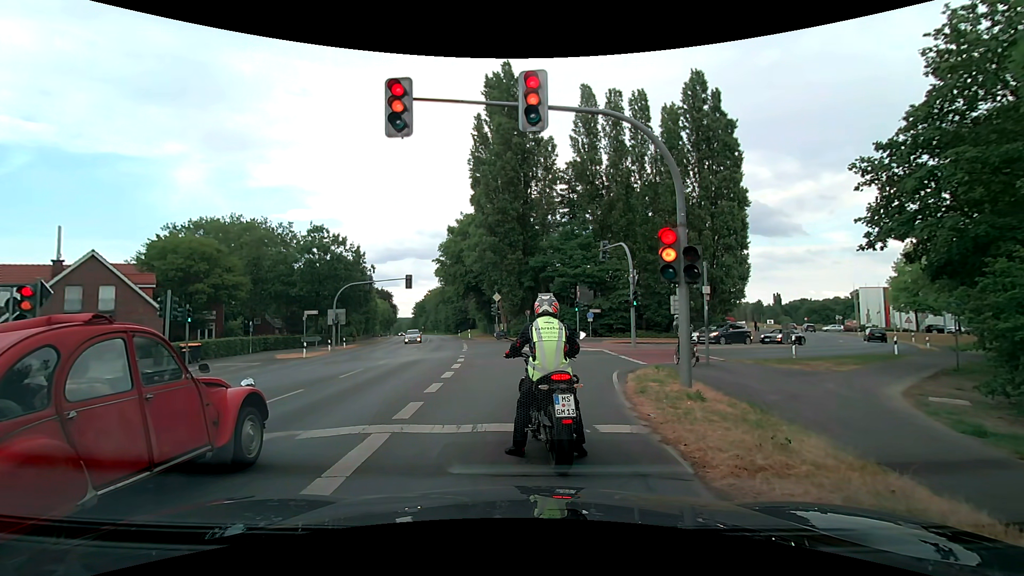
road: secondary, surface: asphalt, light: Day
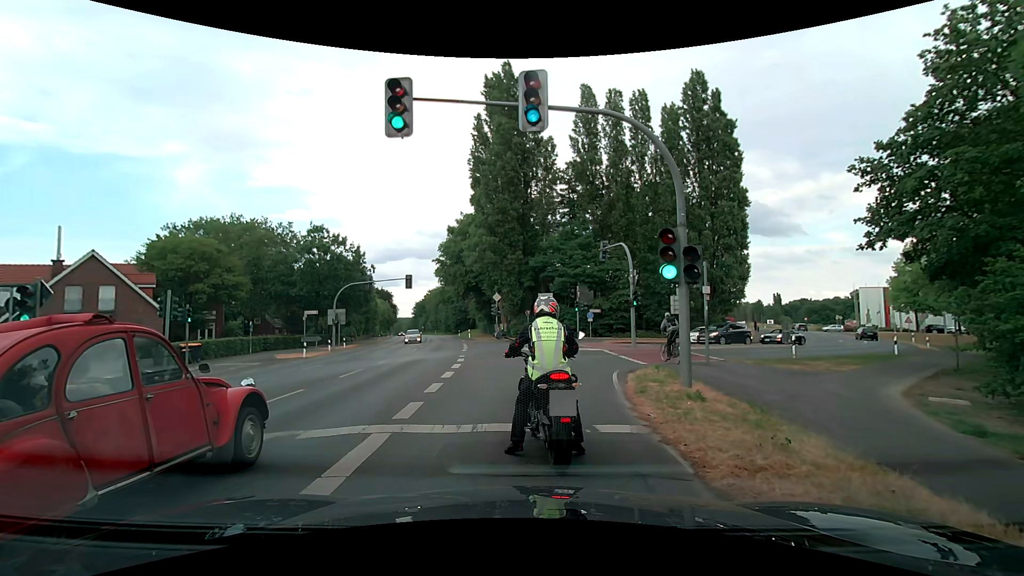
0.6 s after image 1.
(0.0, 0.0) m; 0°
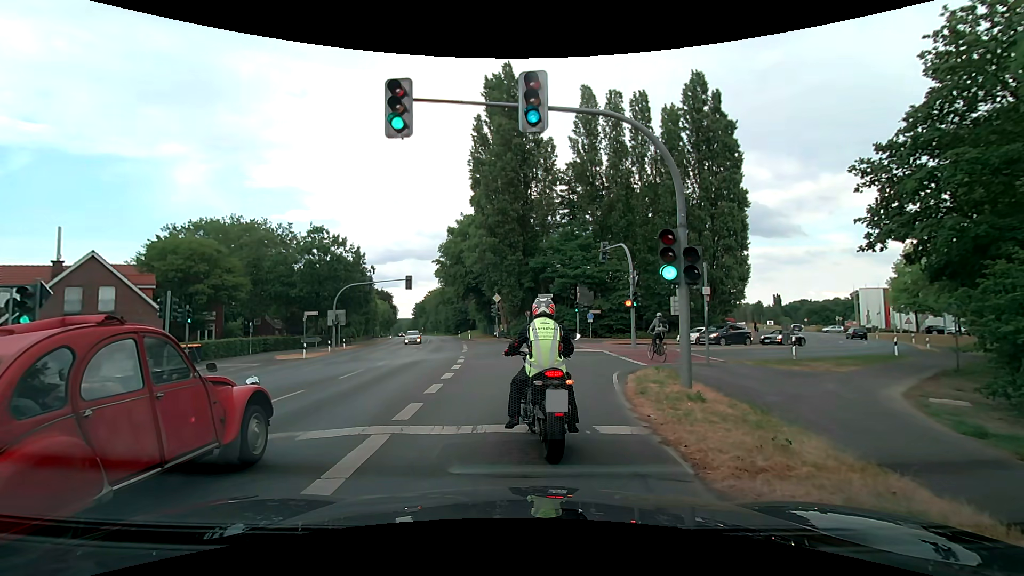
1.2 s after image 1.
(0.0, 0.0) m; 0°
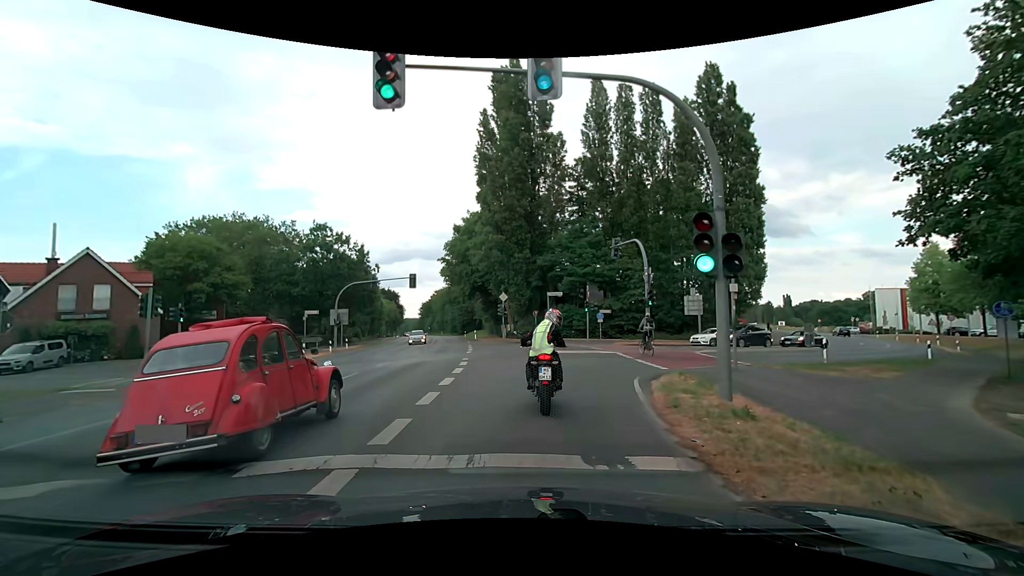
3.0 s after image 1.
(-0.1, +1.7) m; -3°
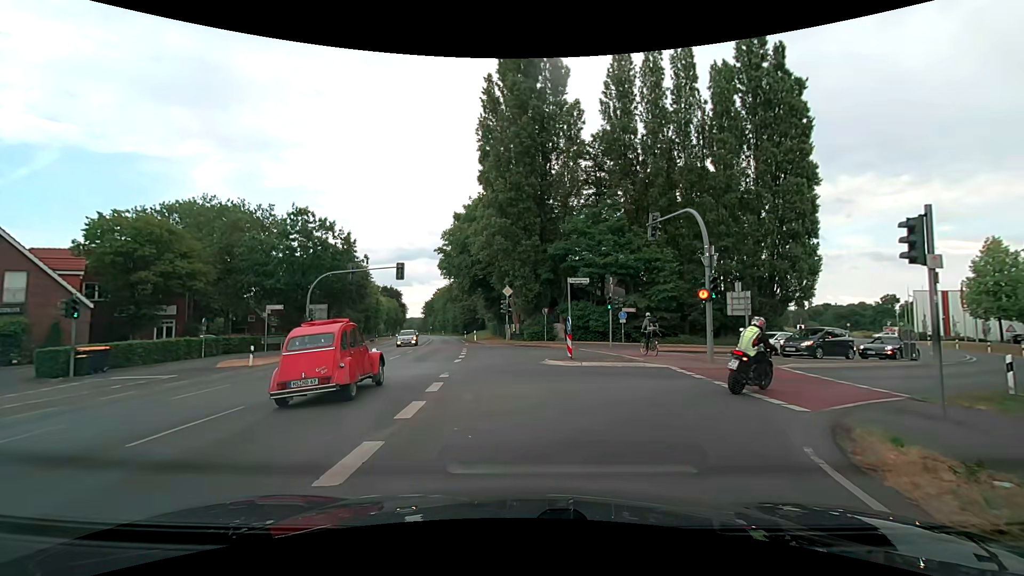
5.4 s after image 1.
(-0.1, +7.8) m; -1°
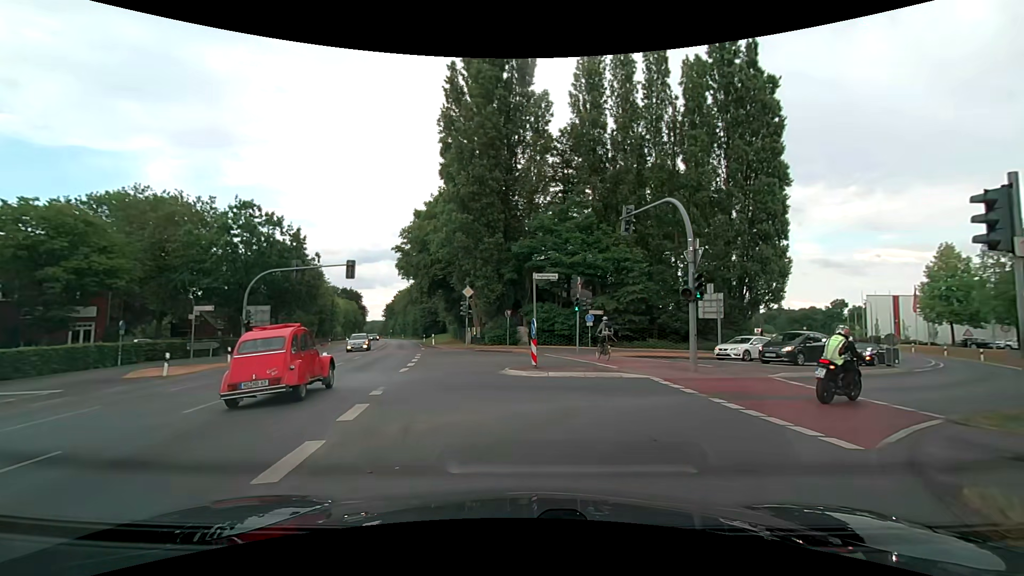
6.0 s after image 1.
(+0.1, +2.8) m; +4°
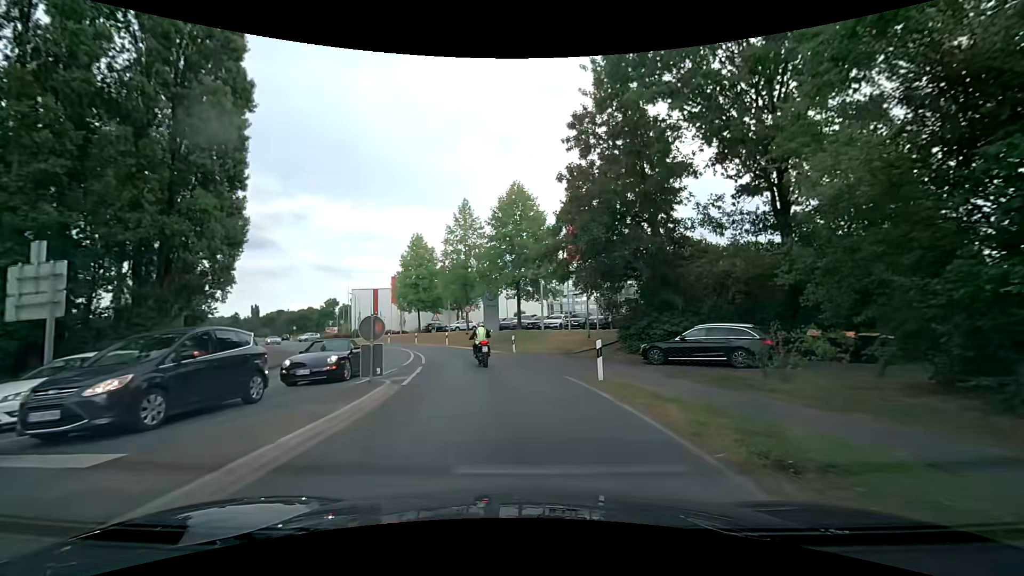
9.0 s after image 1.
(+8.6, +14.9) m; +53°
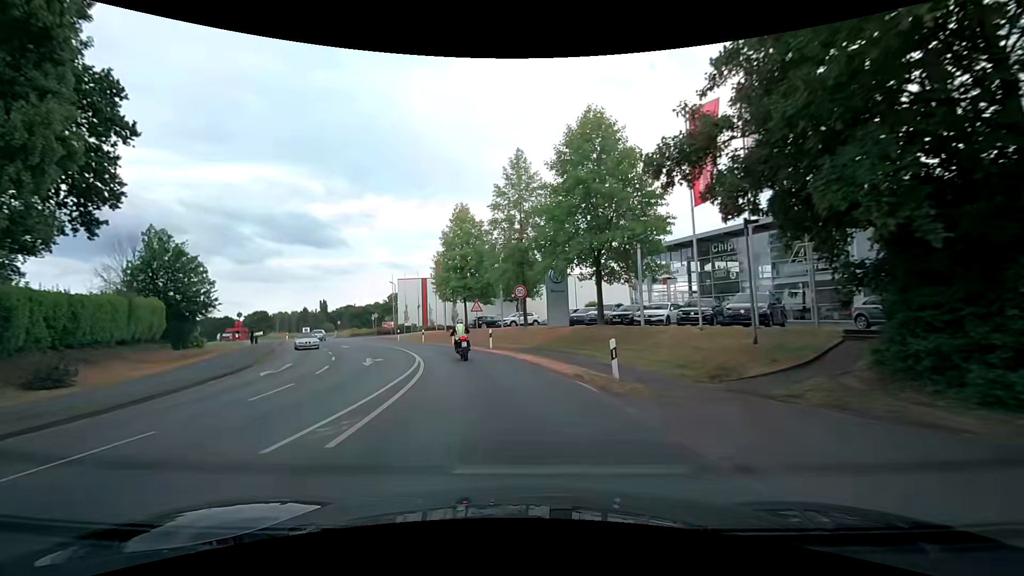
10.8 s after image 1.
(-1.0, +15.1) m; -8°
(0, +10) (-2, +20) (-5, +29) (-9, +39) (-13, +48) (-18, +56) (-23, +65) (-28, +74) (-32, +83) (-36, +92) m
